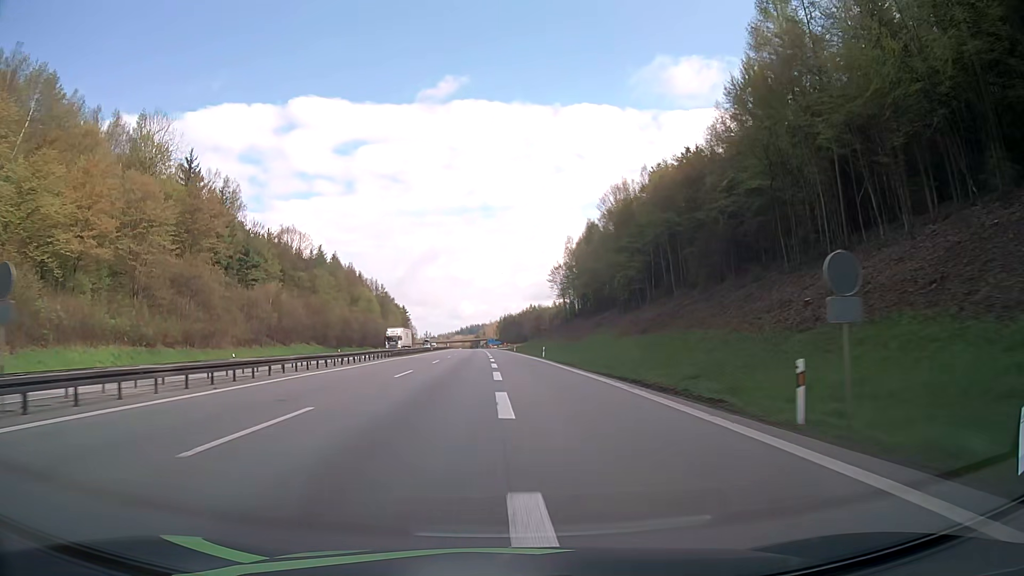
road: motorway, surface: asphalt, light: Day
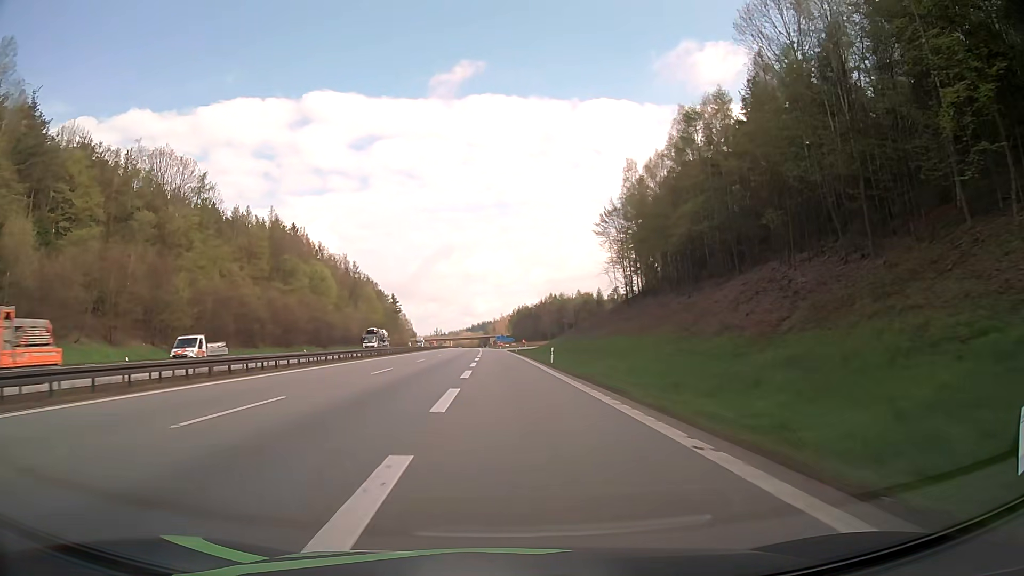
(-0.6, +69.9) m; -1°
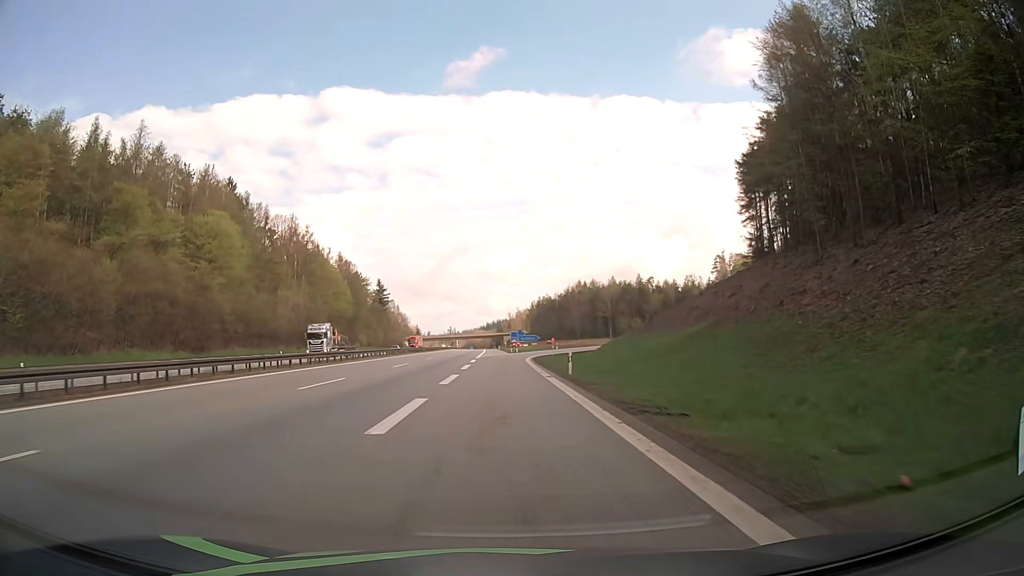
(-0.7, +62.7) m; -1°
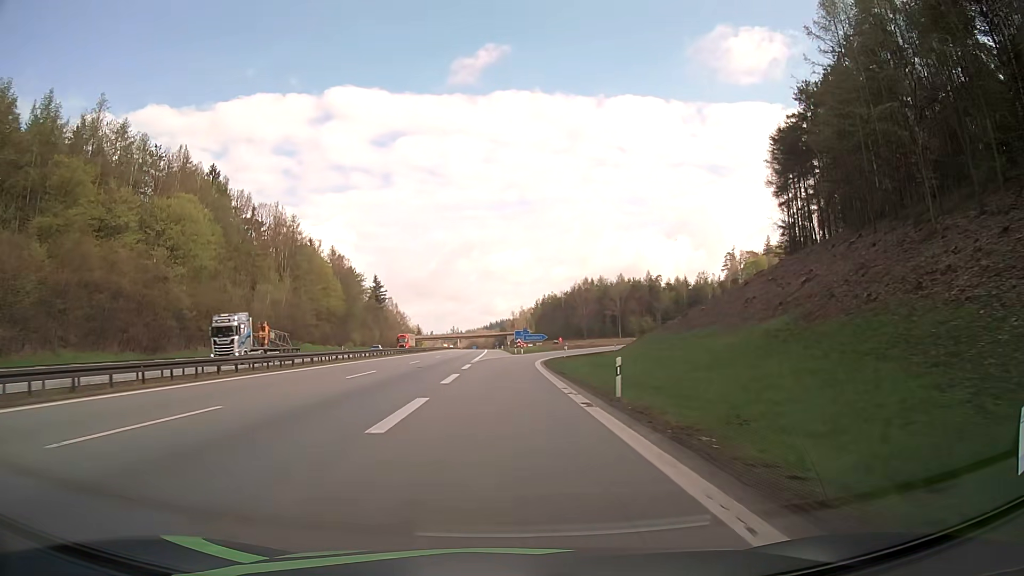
(0.0, +11.7) m; 0°
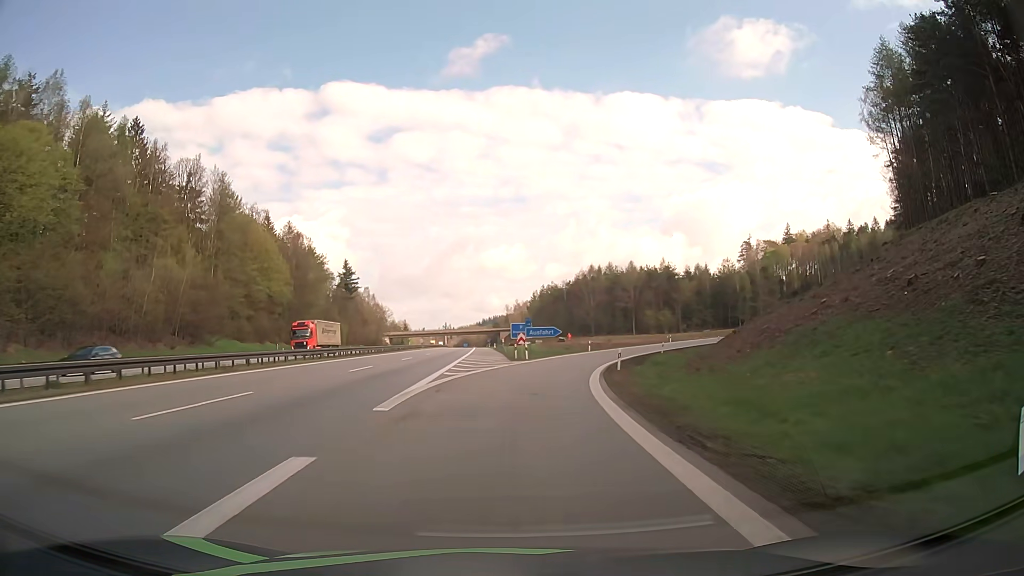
(+0.1, +32.4) m; +1°
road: motorway_link
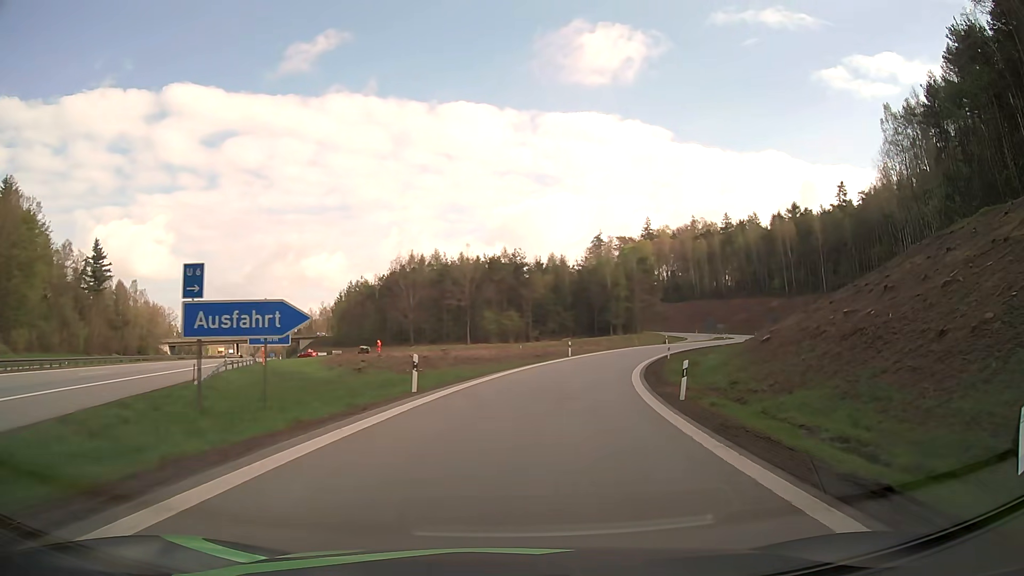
(+5.3, +47.4) m; +15°
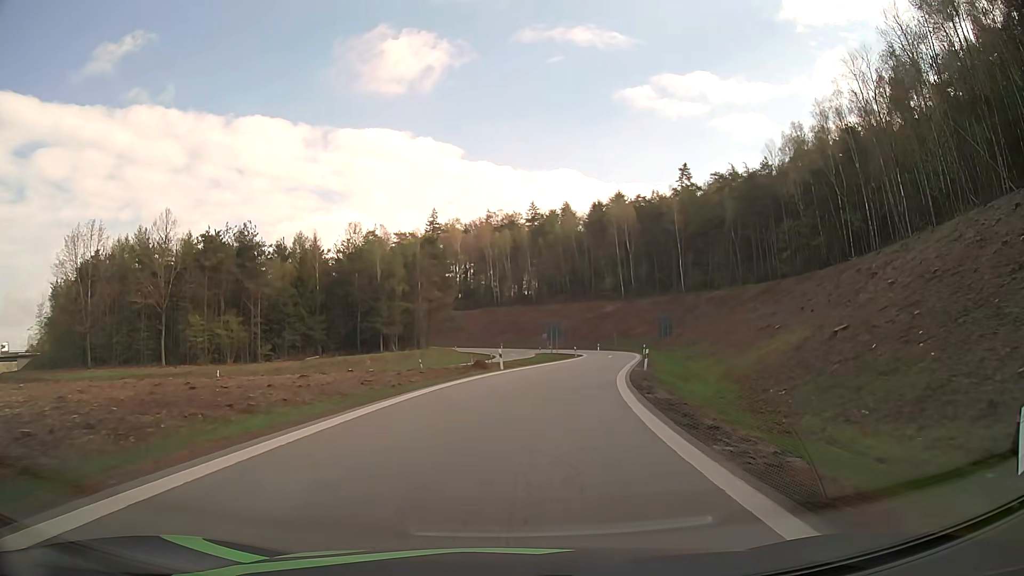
(+8.3, +48.3) m; +18°
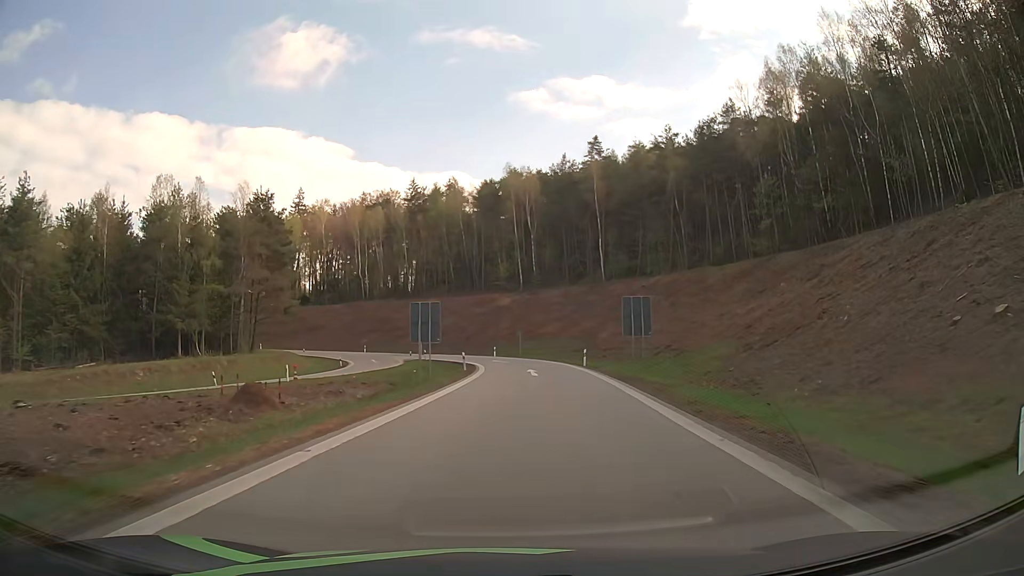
(+2.8, +31.1) m; +10°
